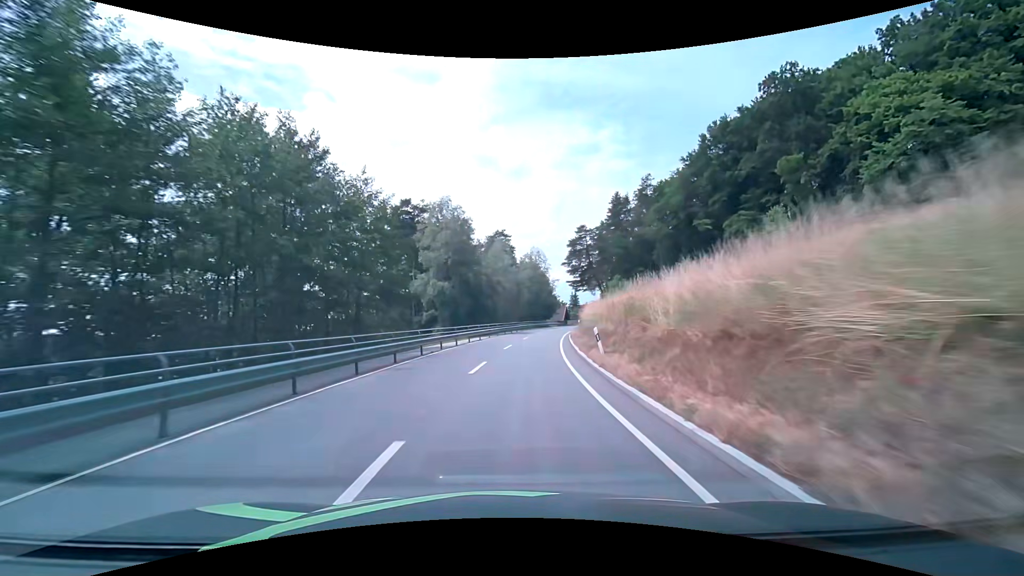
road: secondary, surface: asphalt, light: Day
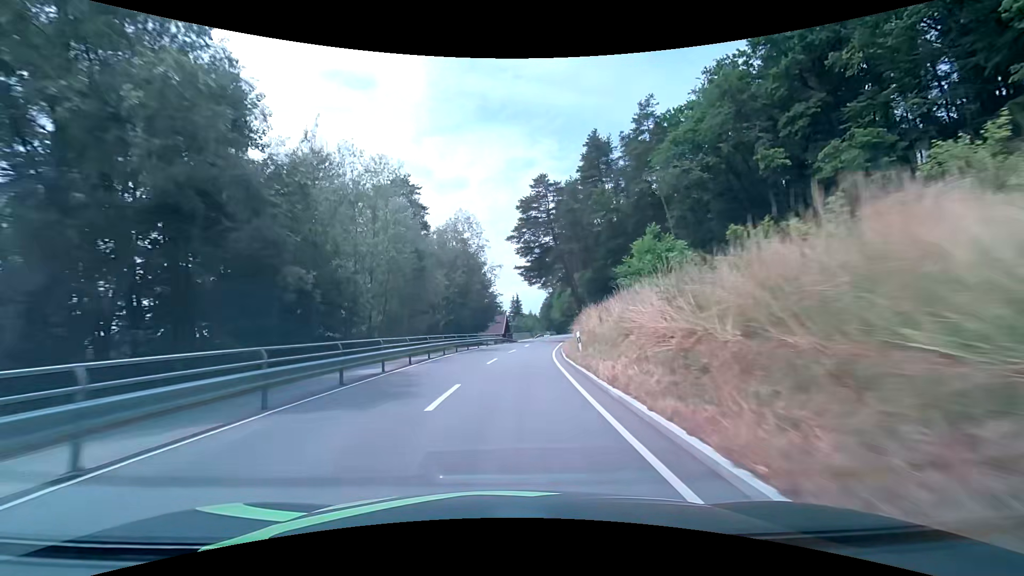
(+2.9, +40.9) m; +8°
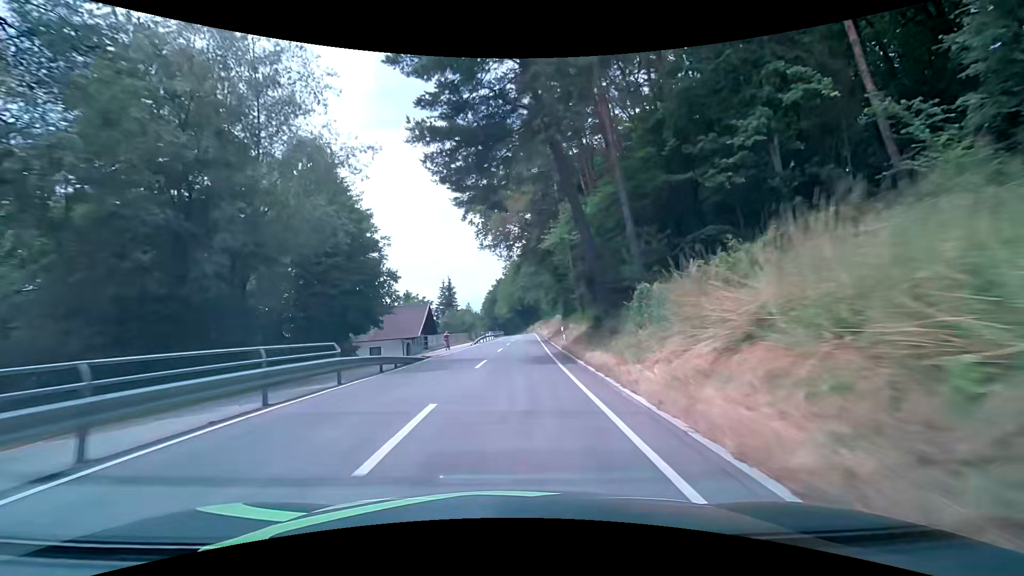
(+2.2, +39.3) m; +7°
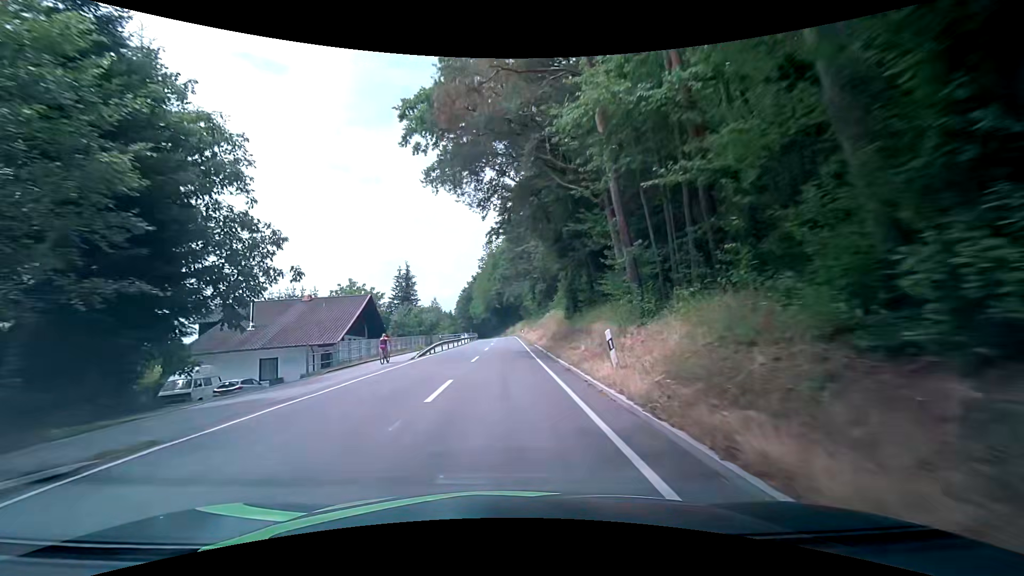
(+0.3, +19.1) m; +2°
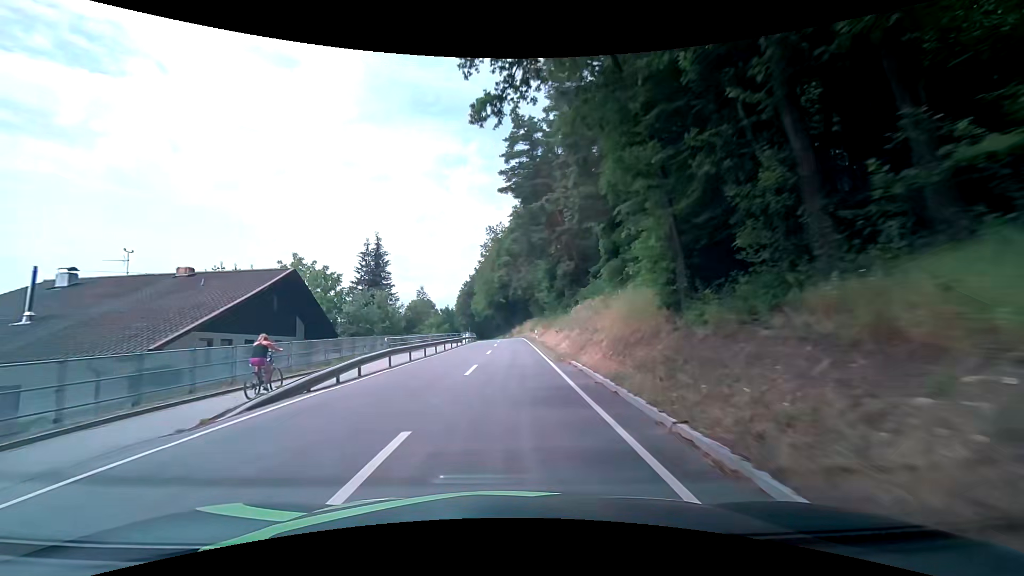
(-0.1, +18.8) m; -1°
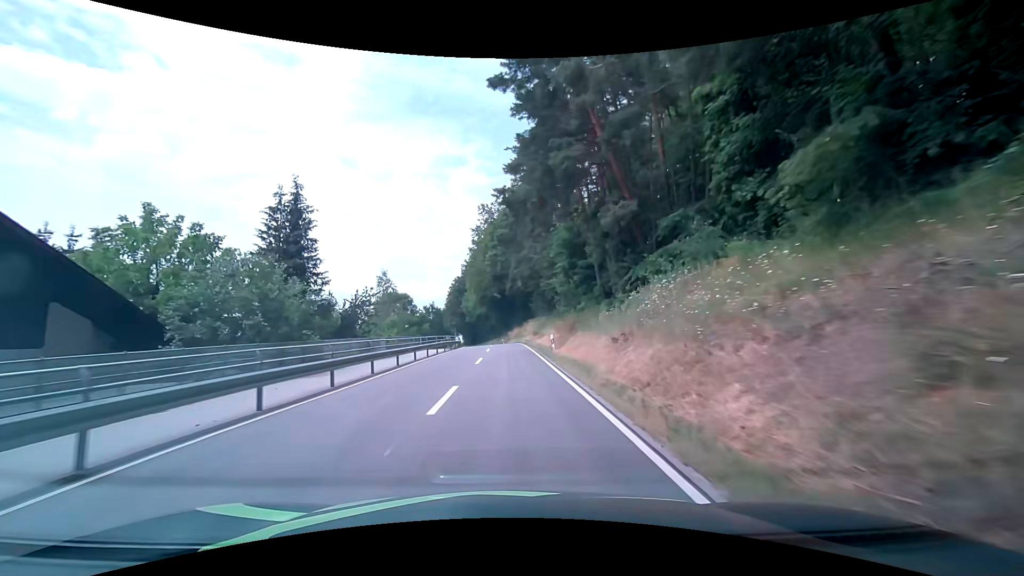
(+0.1, +18.5) m; -1°
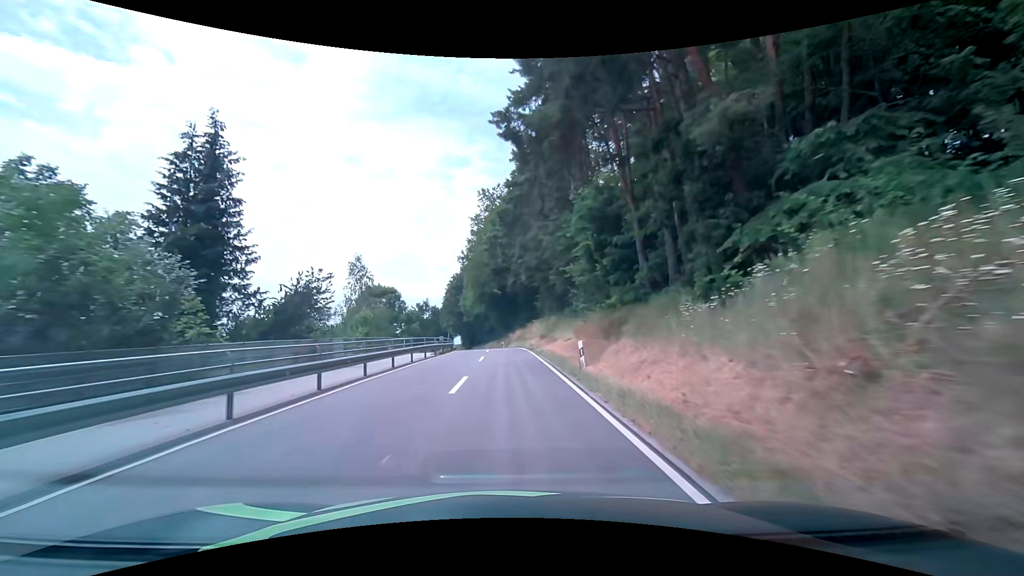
(+0.2, +9.2) m; +1°
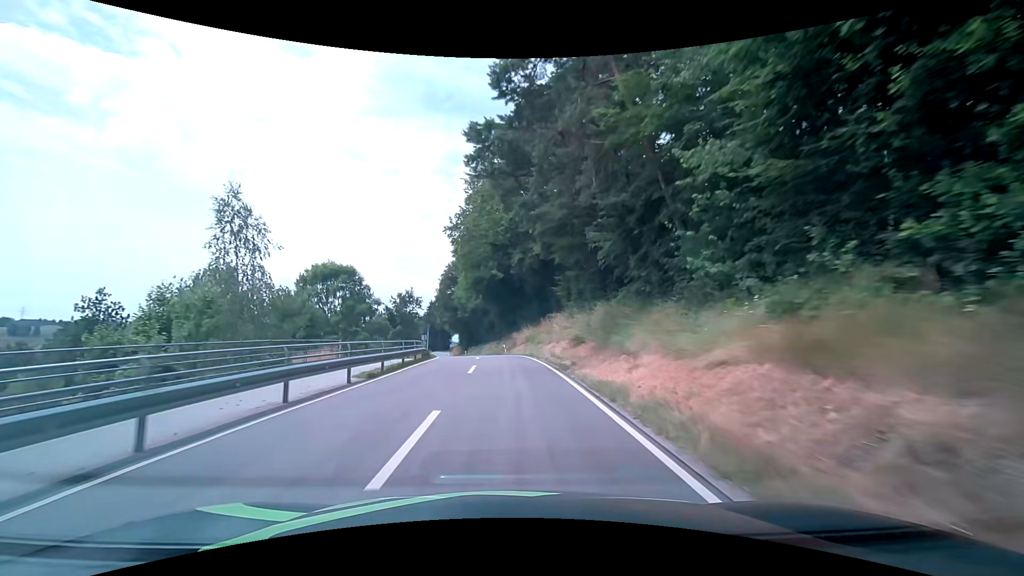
(0.0, +18.5) m; 0°
(0, +10) (0, +20) (-1, +30) (-2, +40) (-3, +50) (-4, +60) (-6, +70) (-7, +80) (-9, +89) (-10, +99) m
